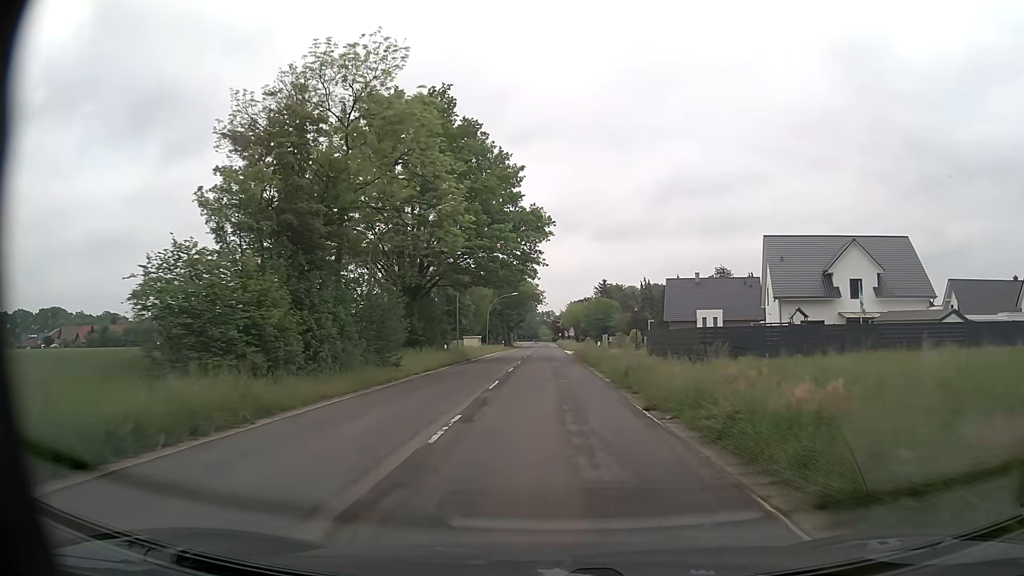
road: secondary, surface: asphalt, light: Day
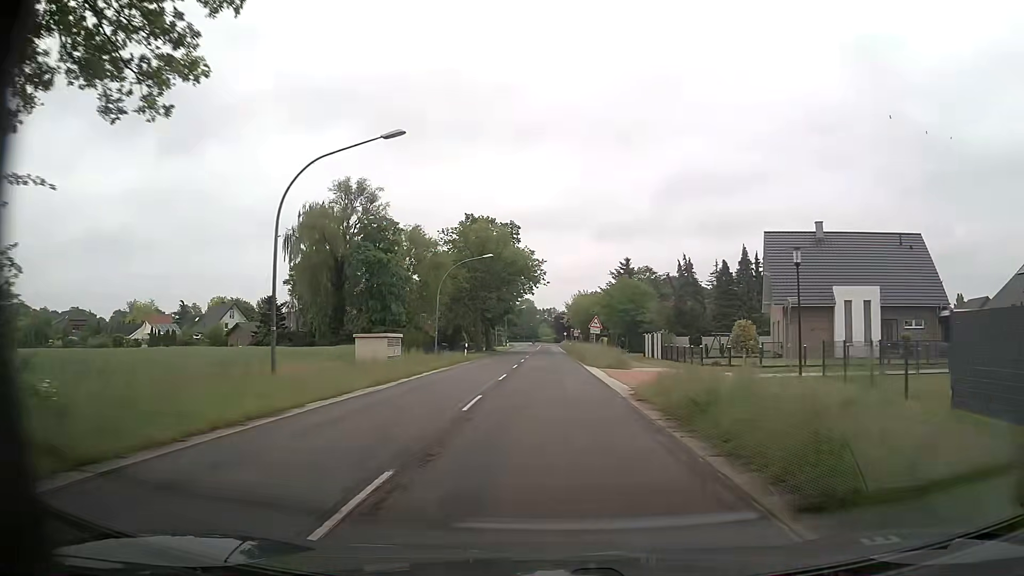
(-0.1, +41.3) m; 0°
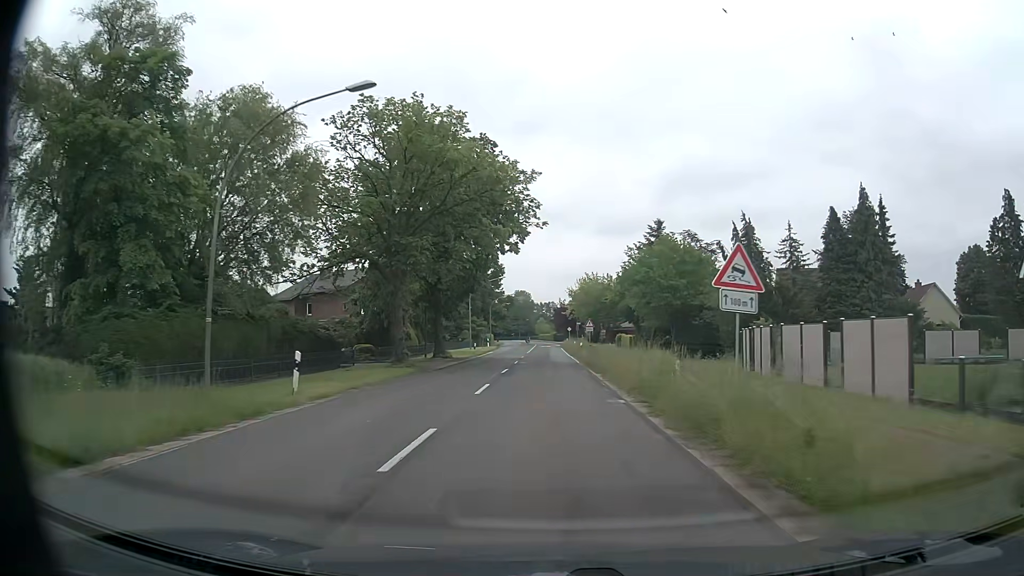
(+0.1, +33.1) m; 0°
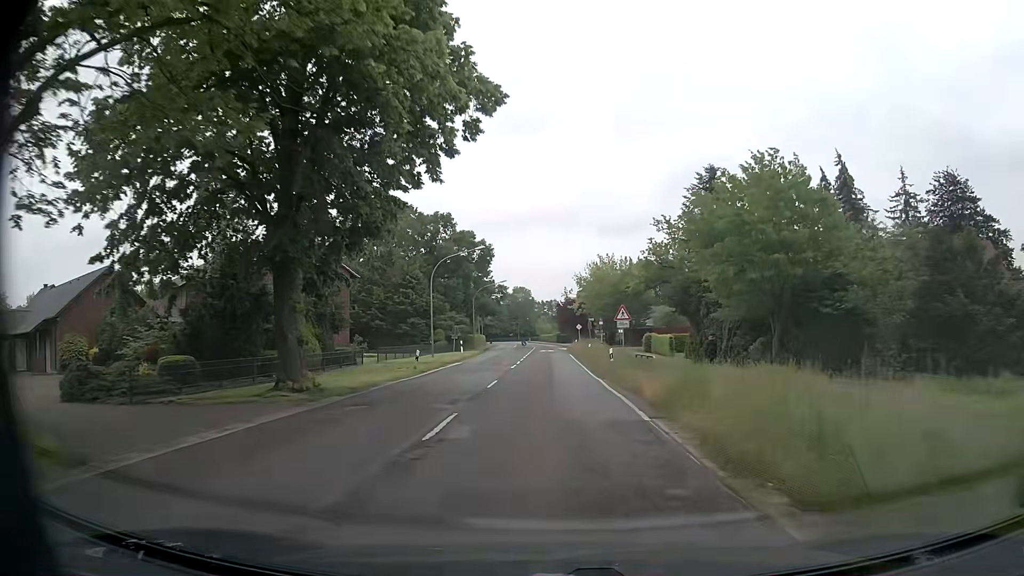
(-0.1, +24.8) m; 0°
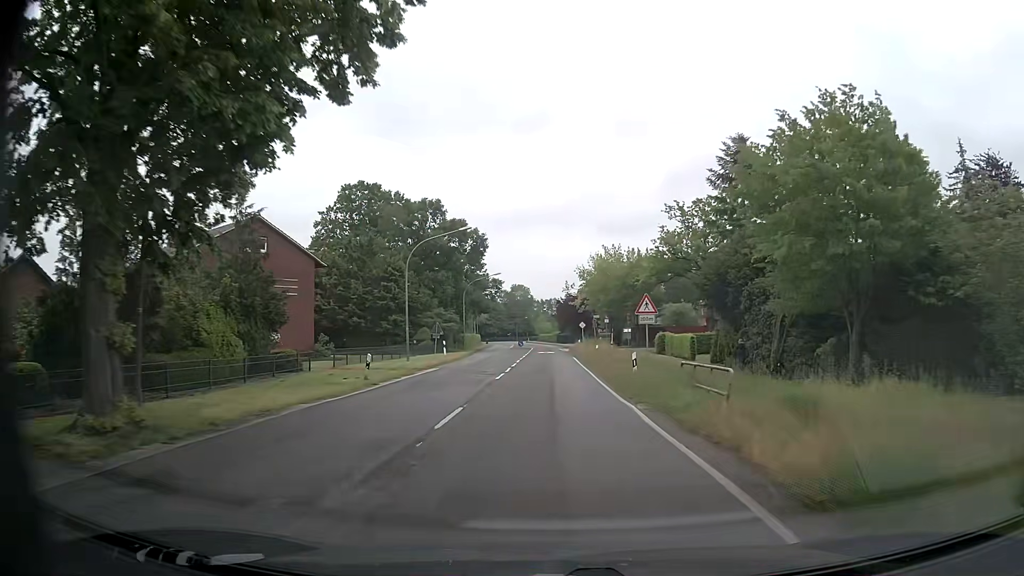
(0.0, +8.3) m; 0°
(0, +10) (0, +20) (0, +30) (0, +40) (0, +50) (0, +60) (-1, +70) (-1, +80) (-1, +90) (-2, +100) m
